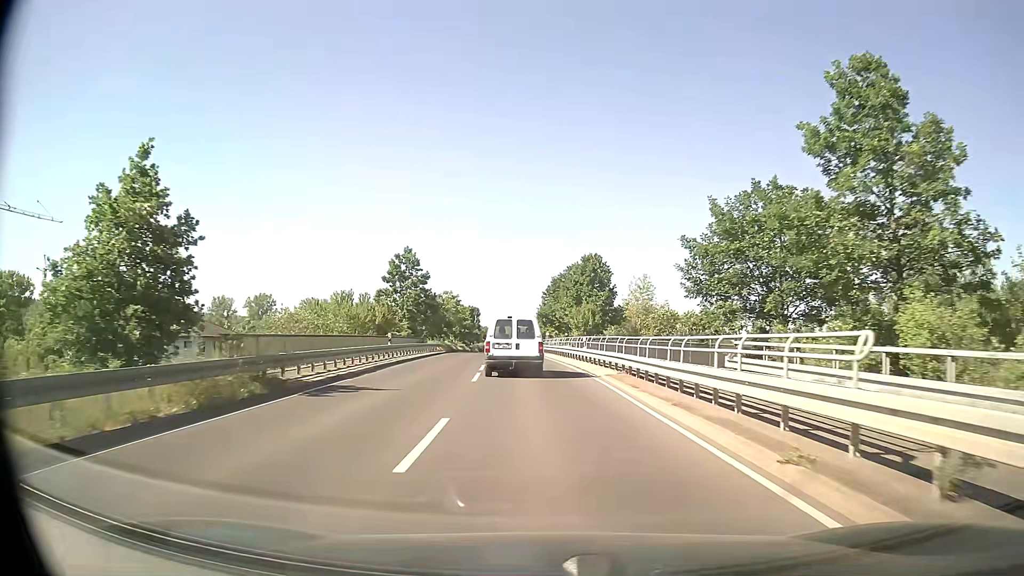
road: tertiary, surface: asphalt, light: Day
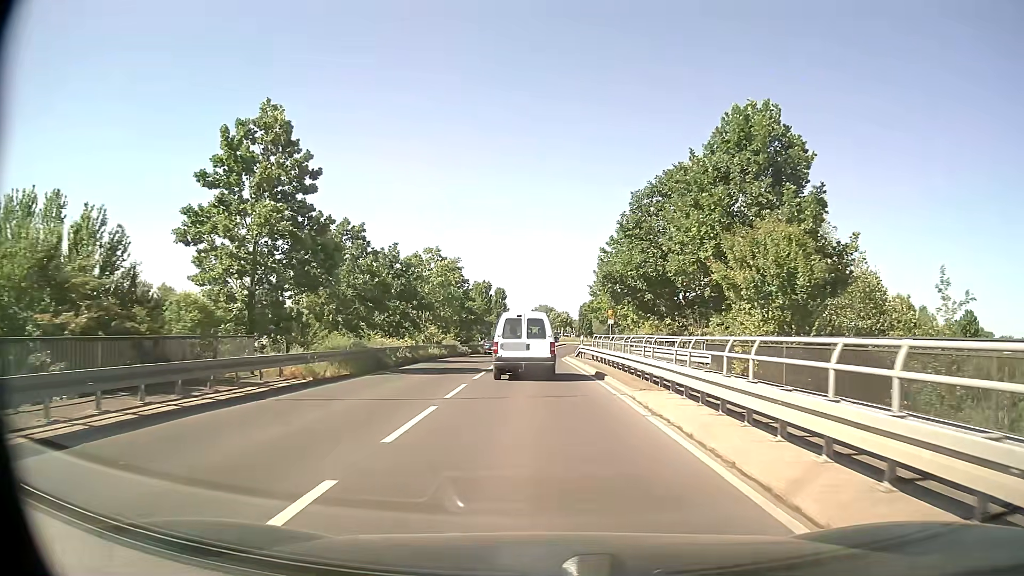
(-1.5, +41.2) m; -3°
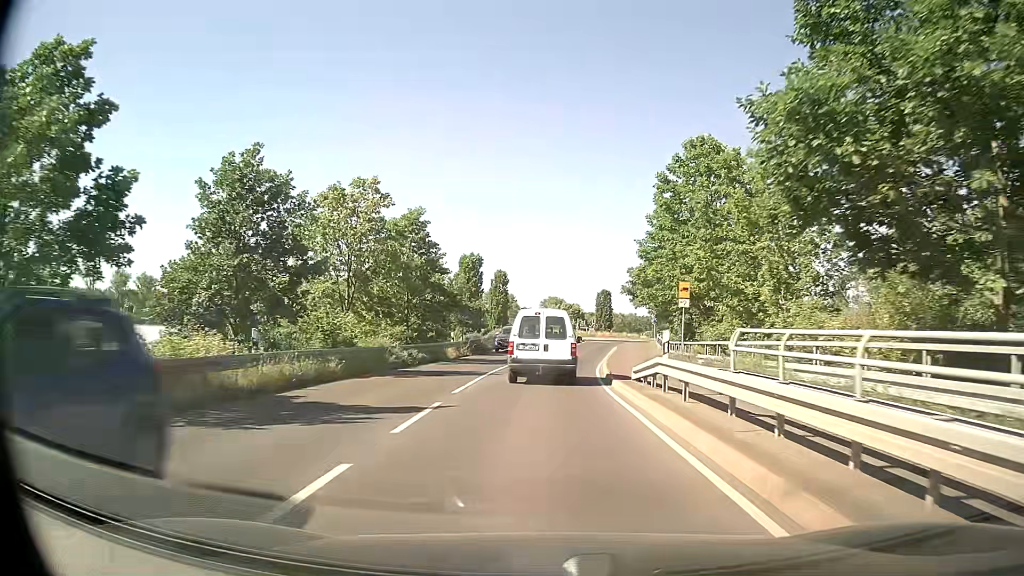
(-0.2, +23.5) m; -1°
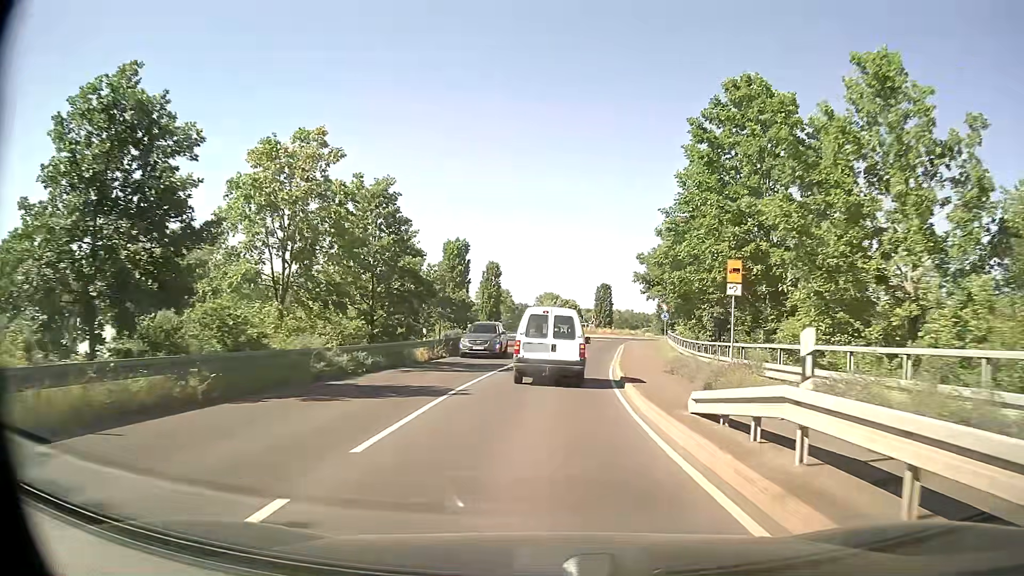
(0.0, +7.6) m; 0°
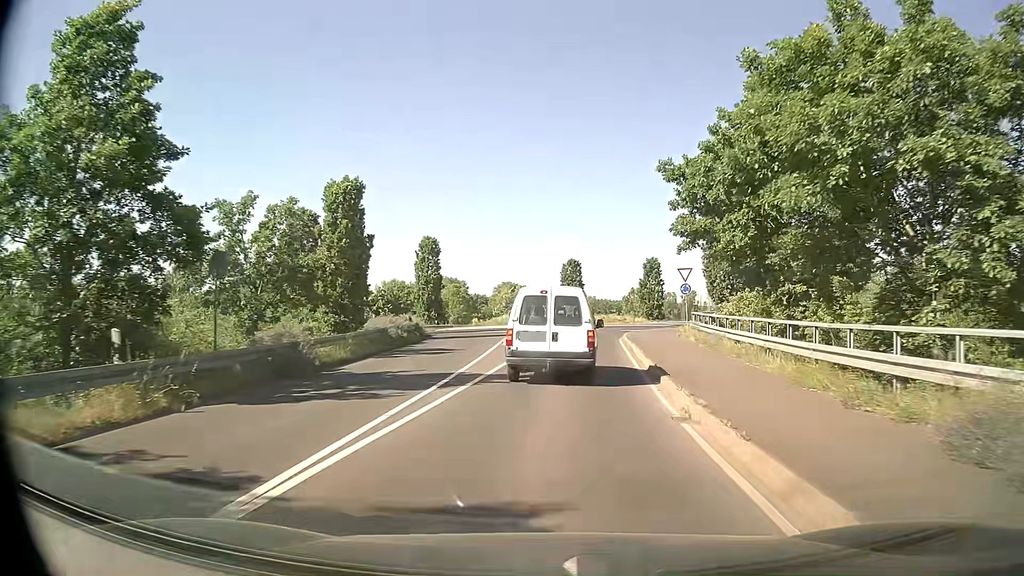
(+0.6, +21.0) m; +3°
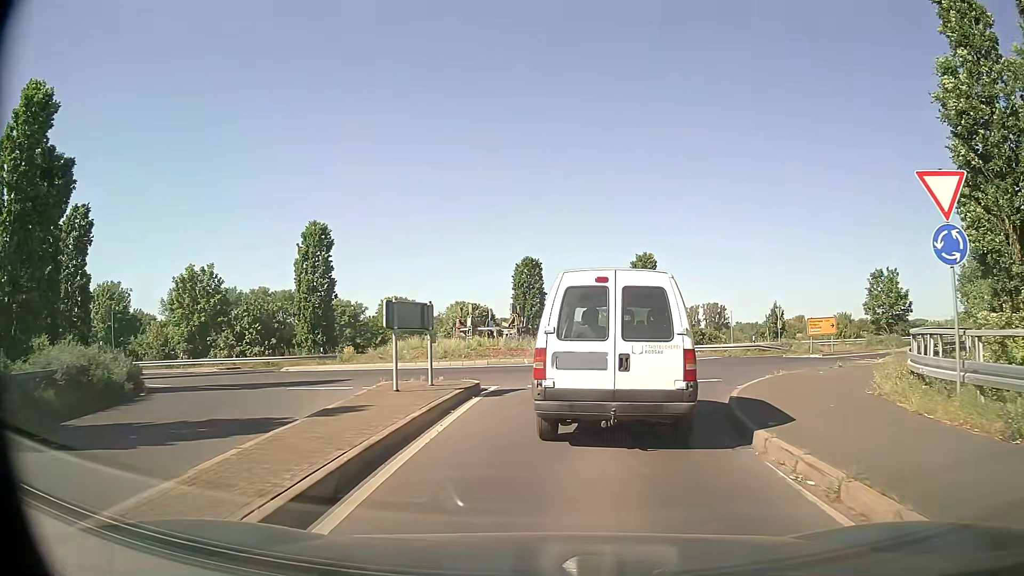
(+0.9, +25.5) m; +4°
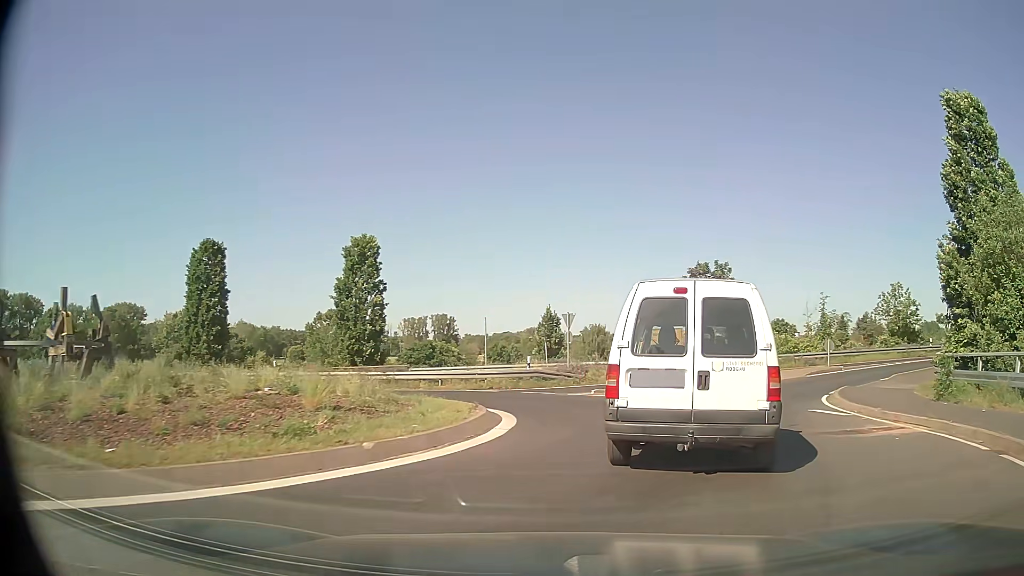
(+2.6, +17.2) m; +24°
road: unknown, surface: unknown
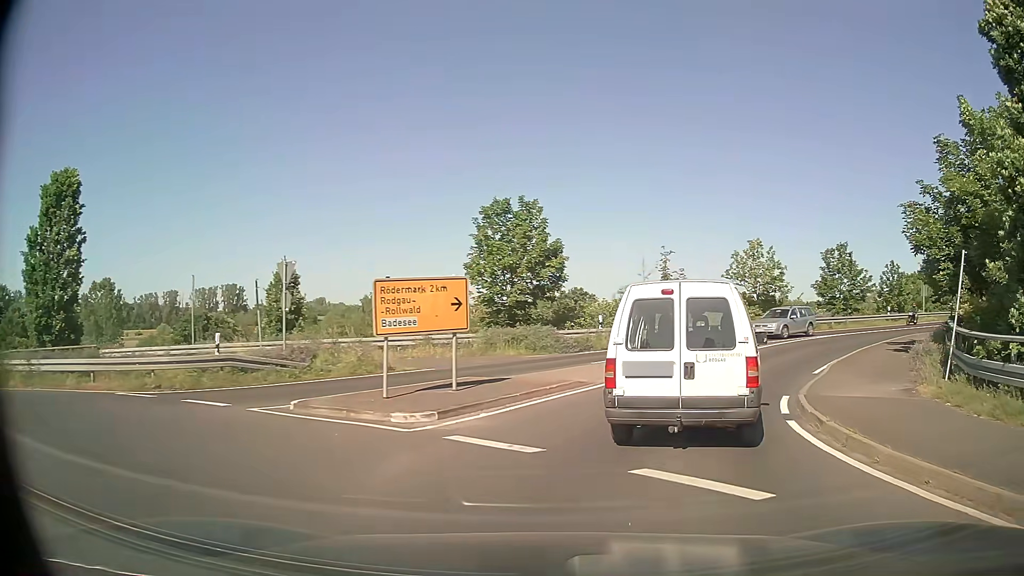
(+1.8, +11.9) m; +17°
(+1, +10) (+6, +19) (+12, +27) (+19, +34) (+27, +40) (+35, +46) (+43, +51) (+52, +56) (+60, +61) (+69, +66) m
